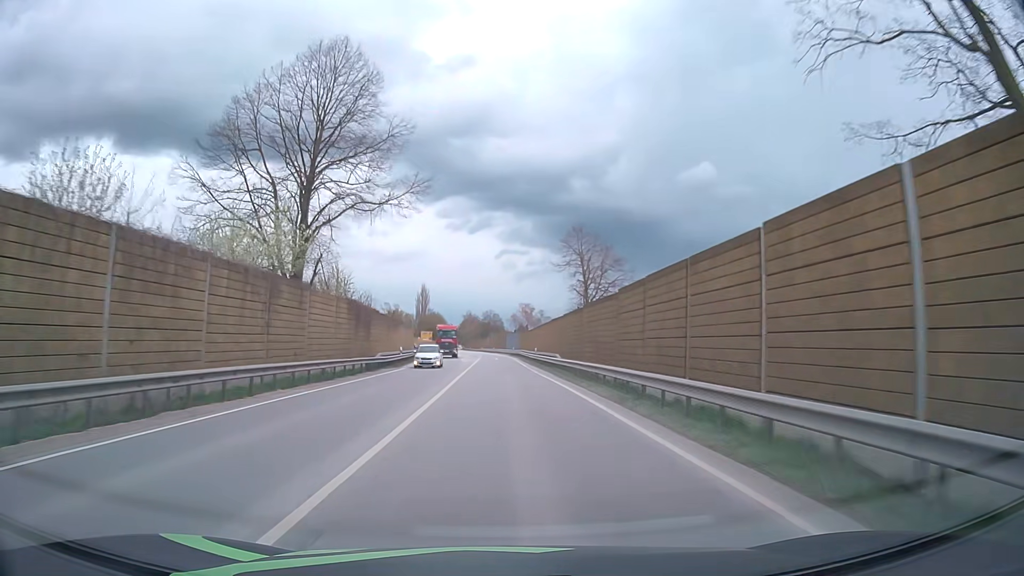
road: primary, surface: asphalt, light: Day
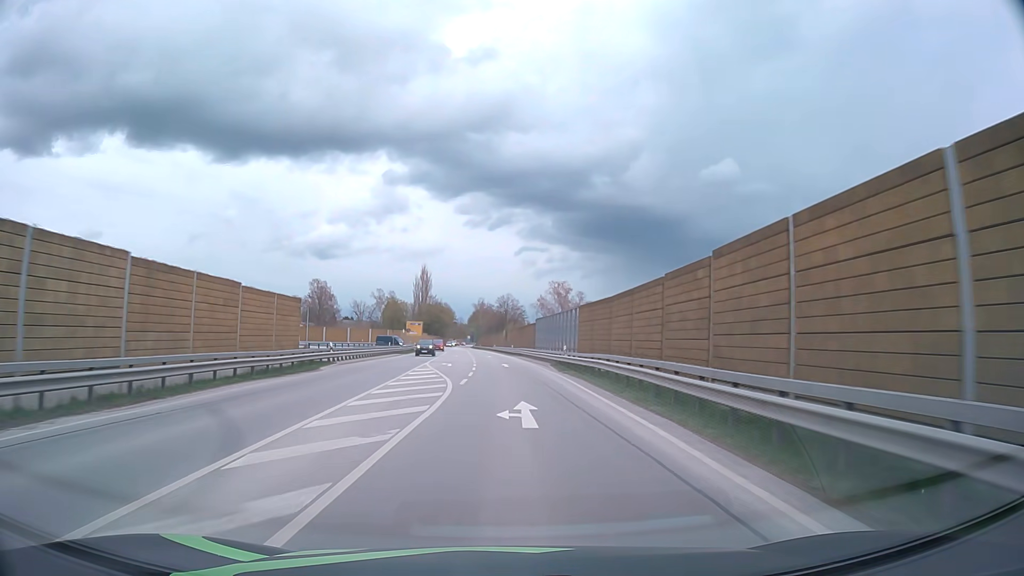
(-1.0, +61.4) m; -2°
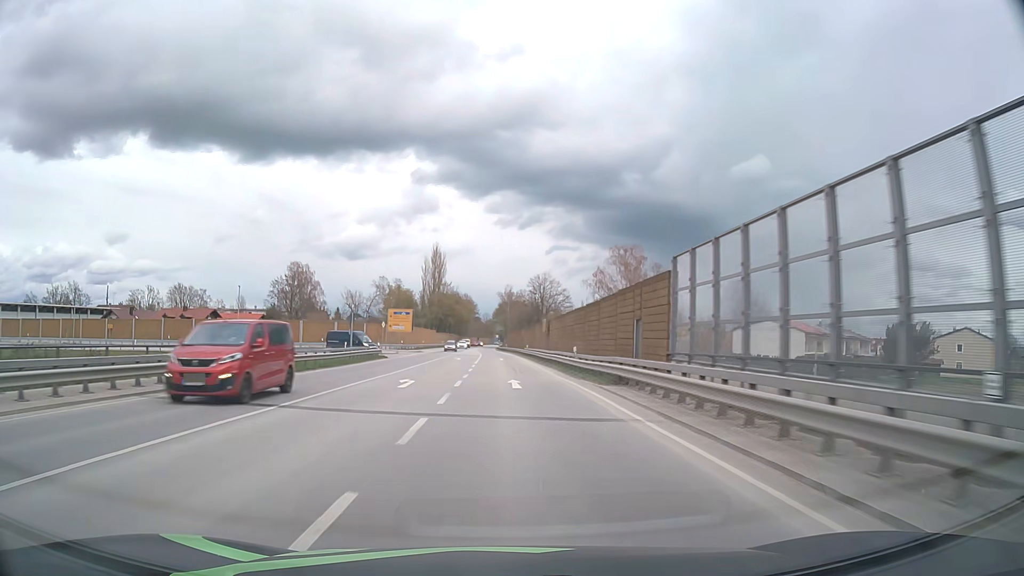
(-0.7, +49.4) m; -2°
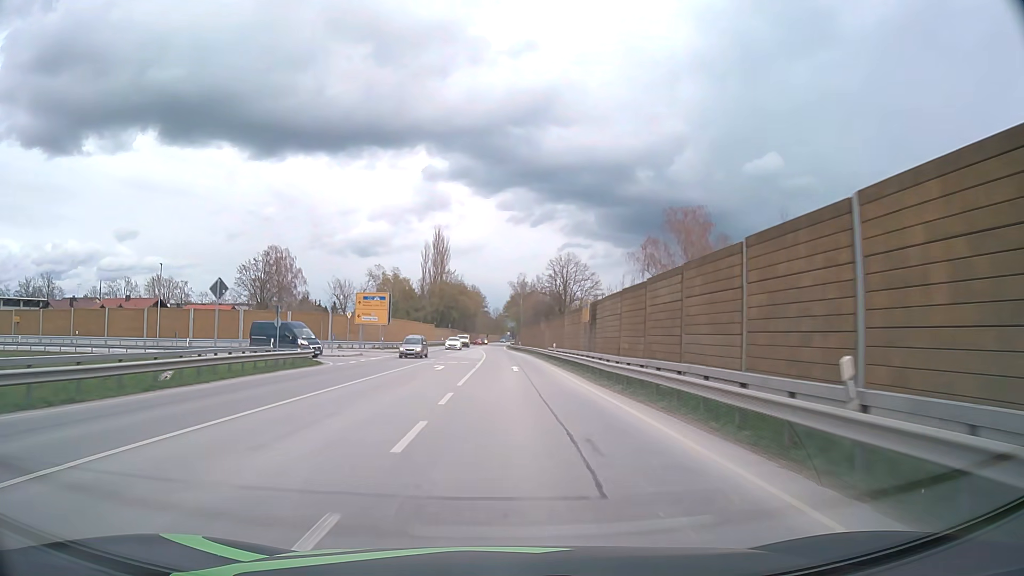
(-0.3, +24.8) m; -1°
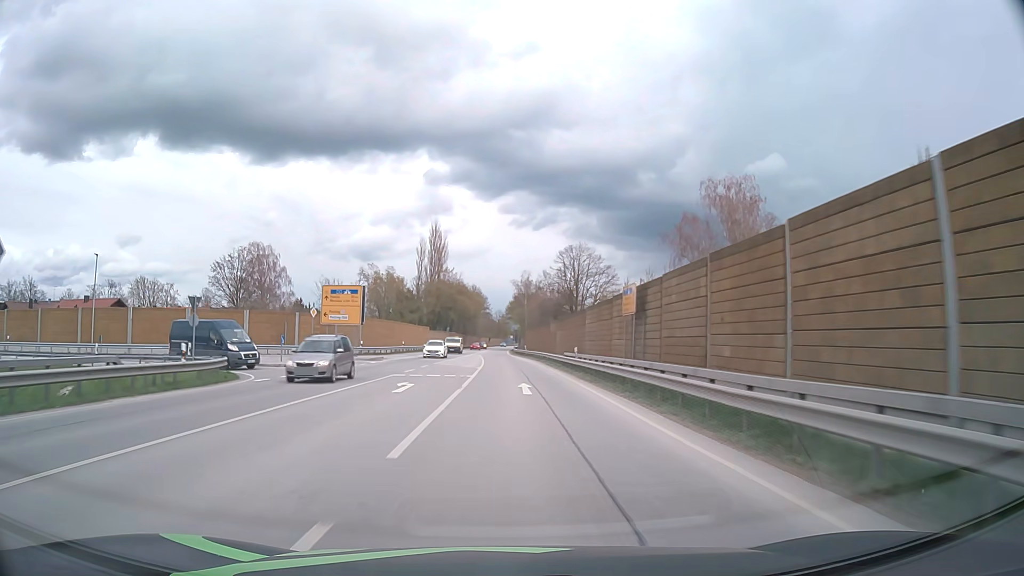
(0.0, +12.5) m; 0°
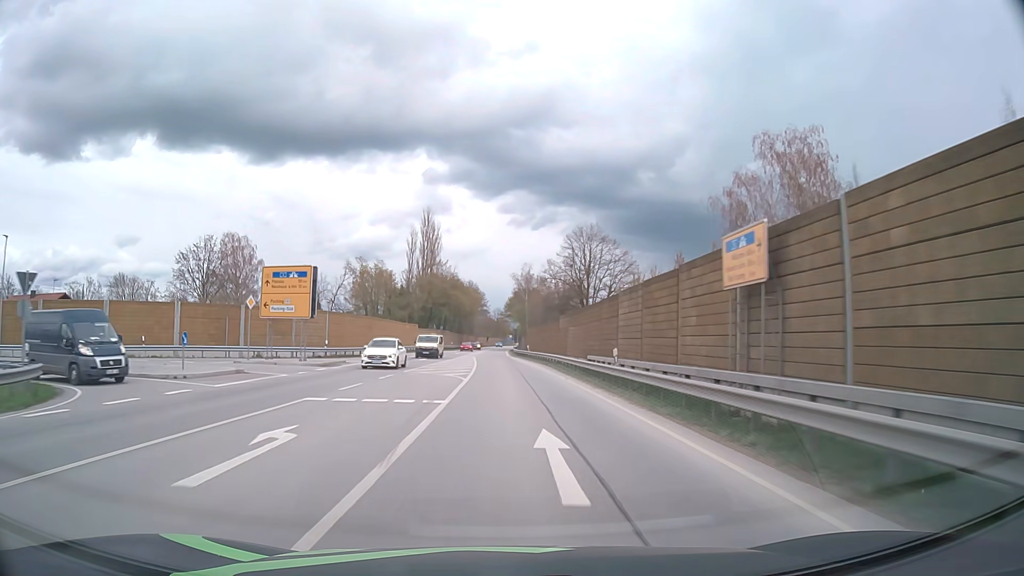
(0.0, +12.5) m; 0°
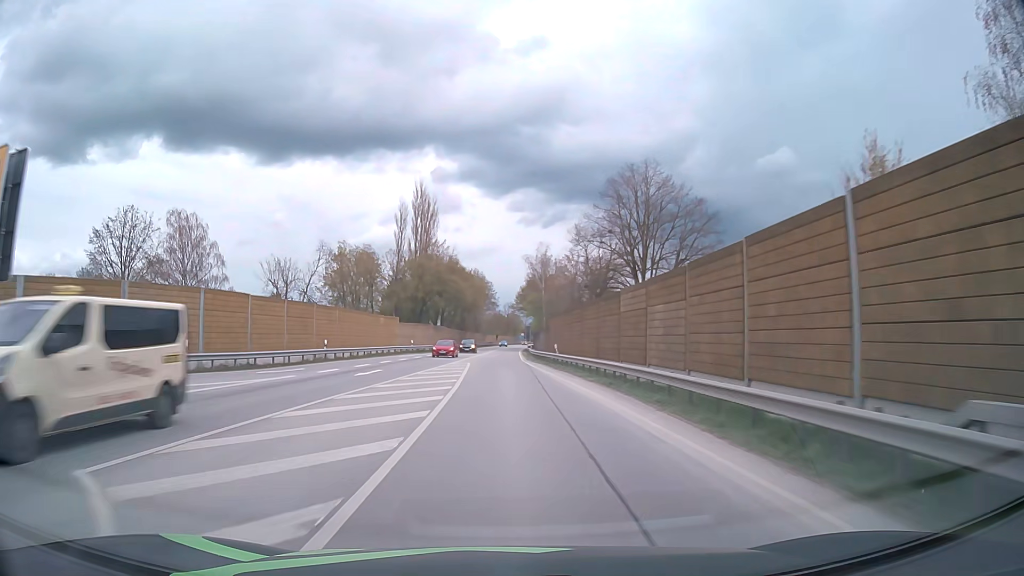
(-0.1, +25.1) m; -1°
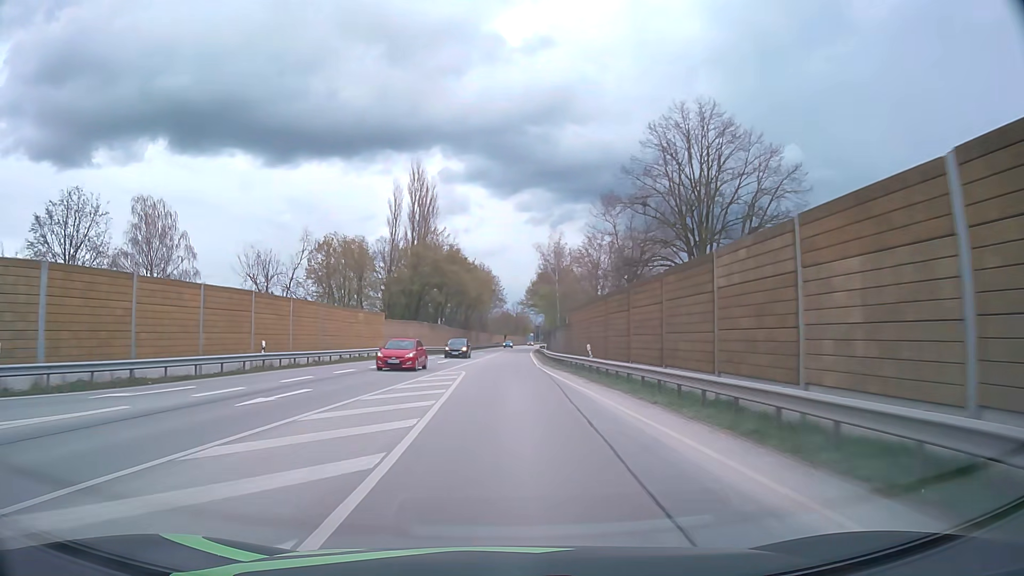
(-0.1, +12.6) m; -1°
(0, +10) (0, +20) (0, +30) (0, +40) (0, +50) (0, +60) (+1, +70) (+1, +80) (+1, +90) (+2, +100) m
